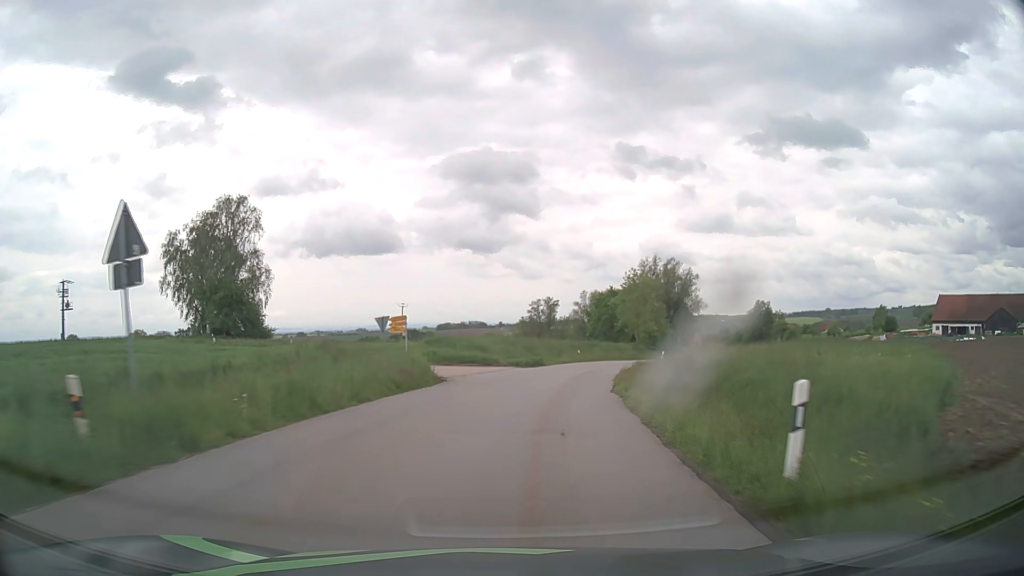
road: tertiary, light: Day
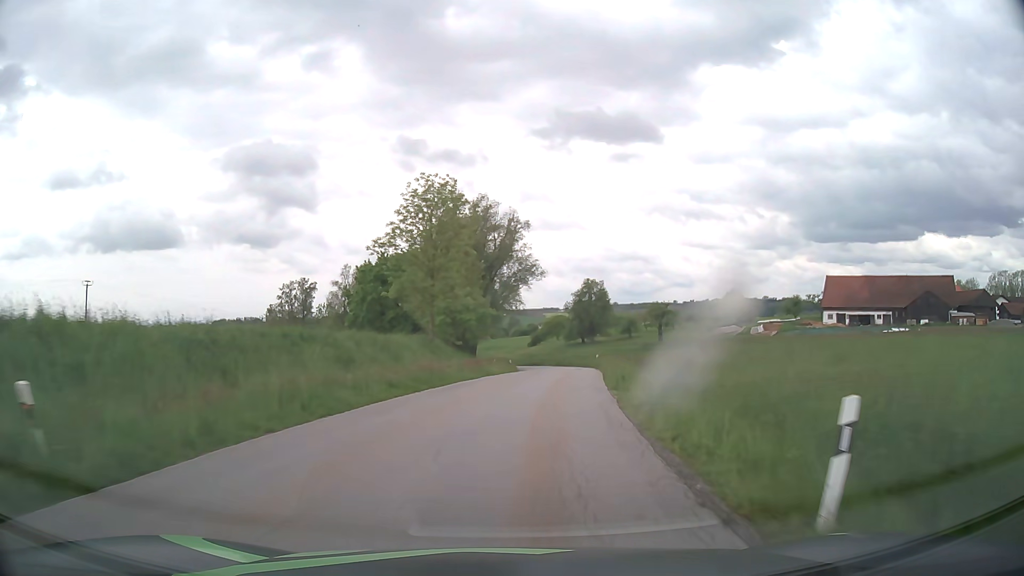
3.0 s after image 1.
(+8.6, +50.7) m; +19°
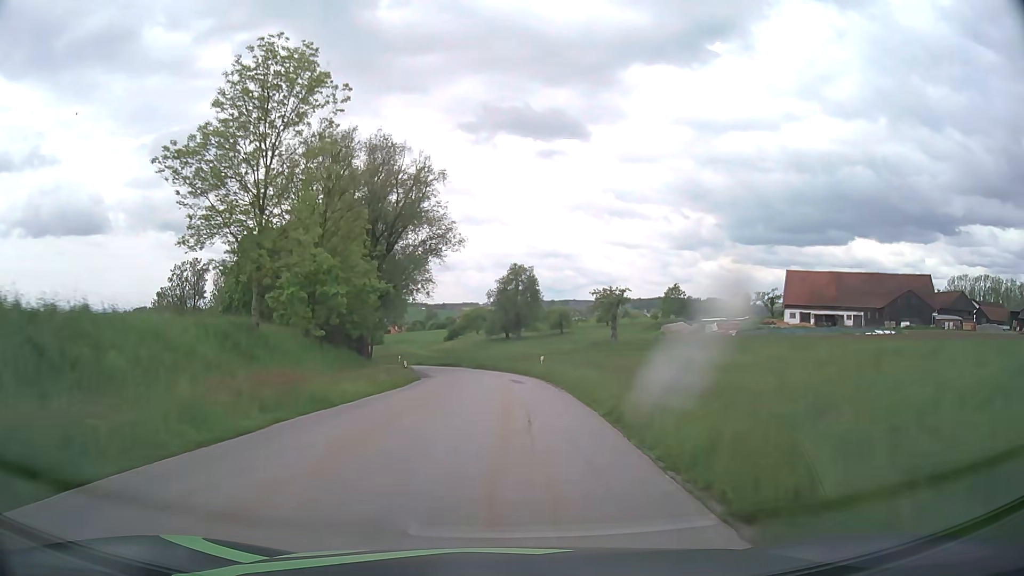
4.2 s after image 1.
(+1.2, +20.1) m; +7°
(0, +10) (0, +20) (0, +30) (-1, +40) (-2, +50) (-5, +60) (-8, +69) (-12, +78) (-17, +87) (-22, +96) m
